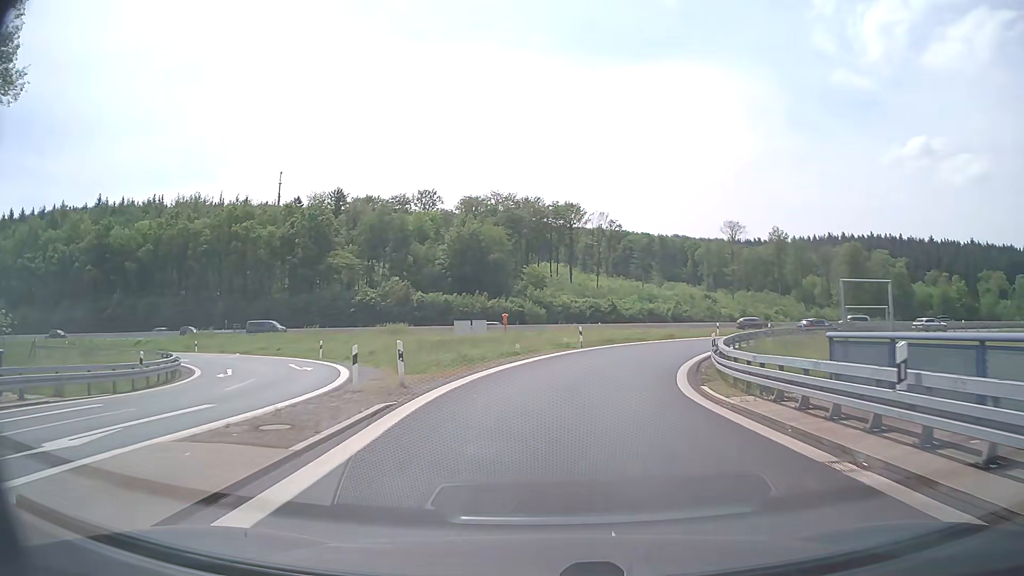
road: motorway_link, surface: asphalt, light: Day
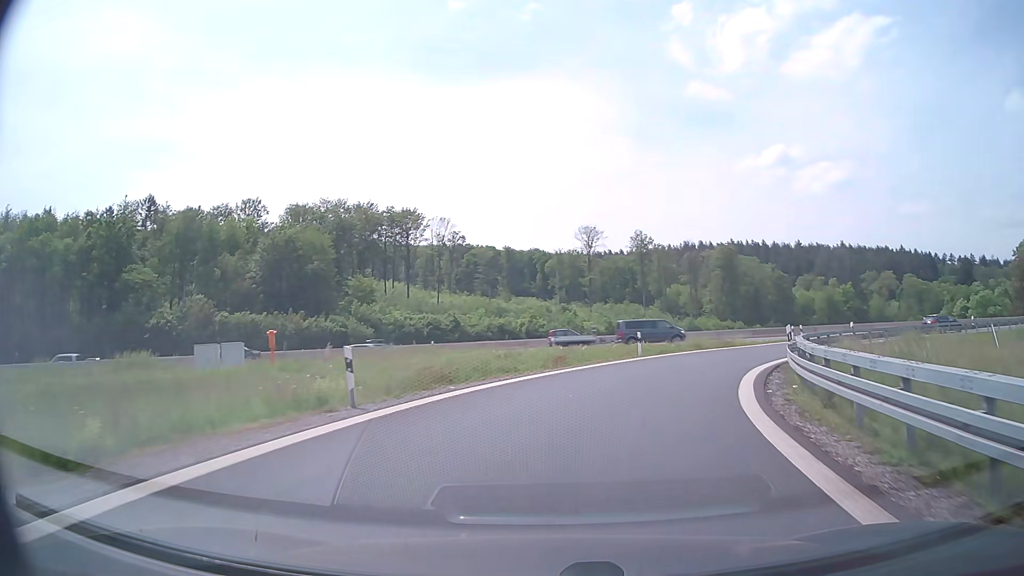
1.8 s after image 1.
(+2.3, +22.9) m; +13°
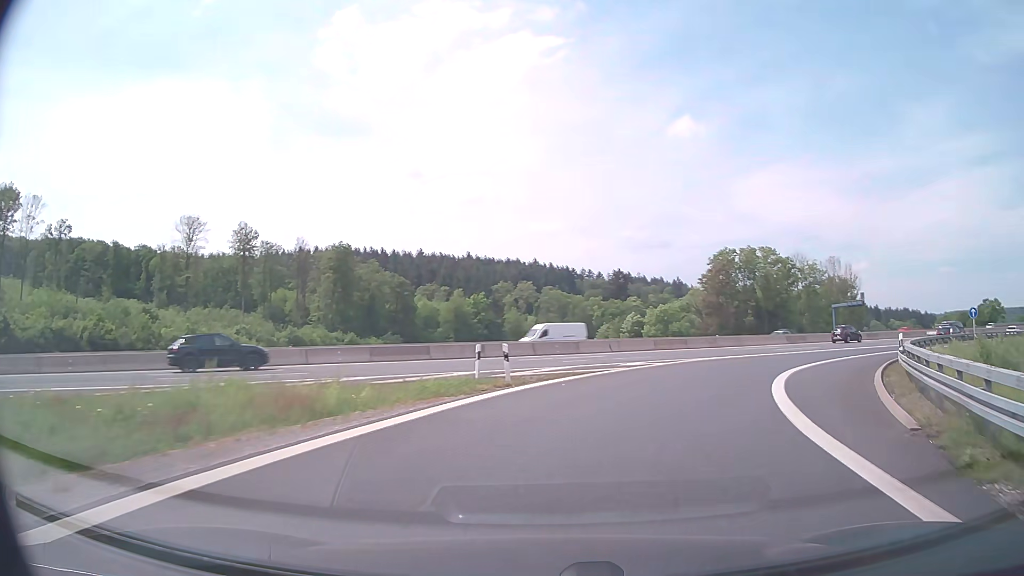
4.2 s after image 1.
(+7.6, +27.8) m; +32°
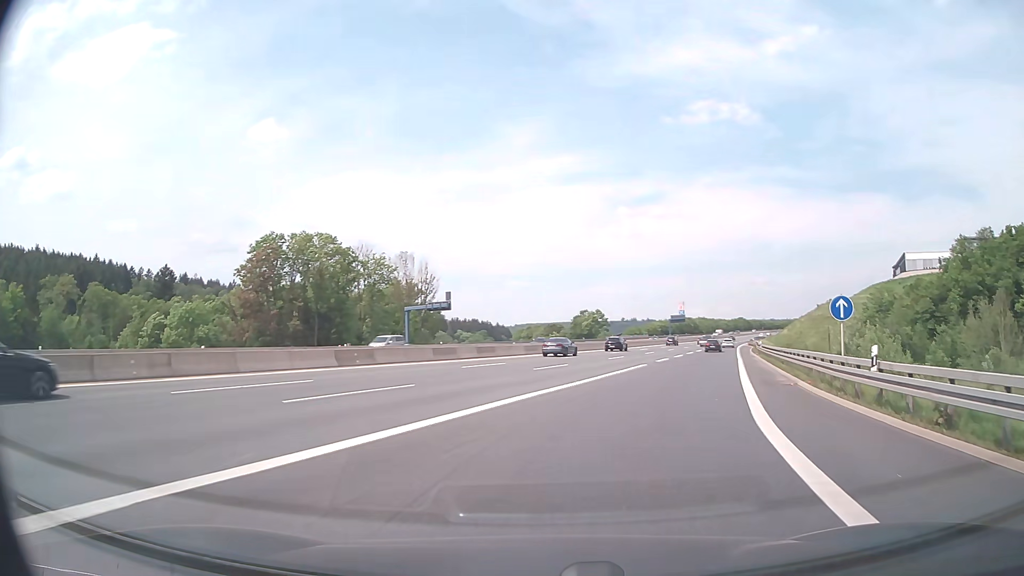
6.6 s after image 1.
(+10.7, +29.4) m; +37°
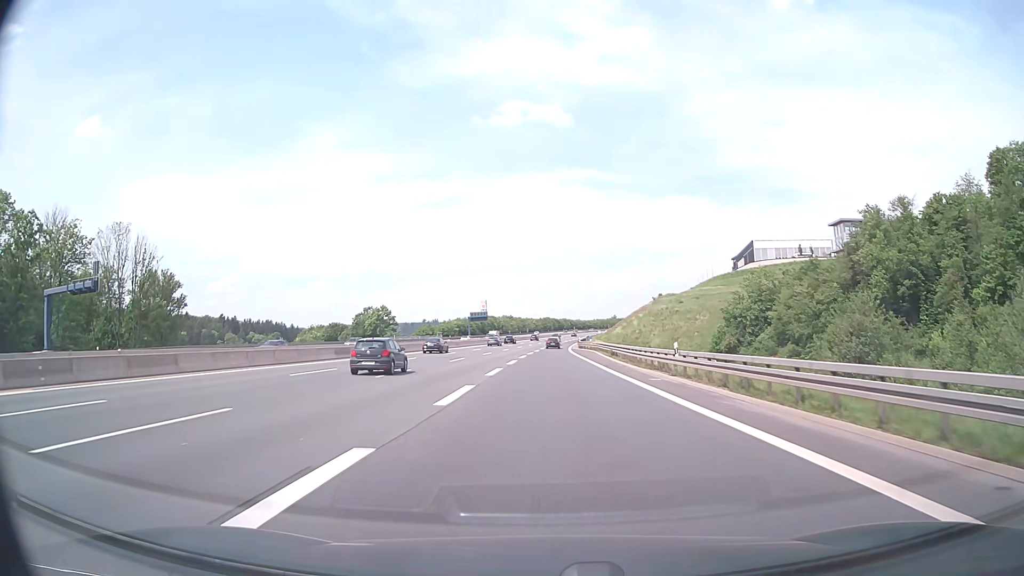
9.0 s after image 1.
(+9.2, +40.9) m; +18°
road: motorway
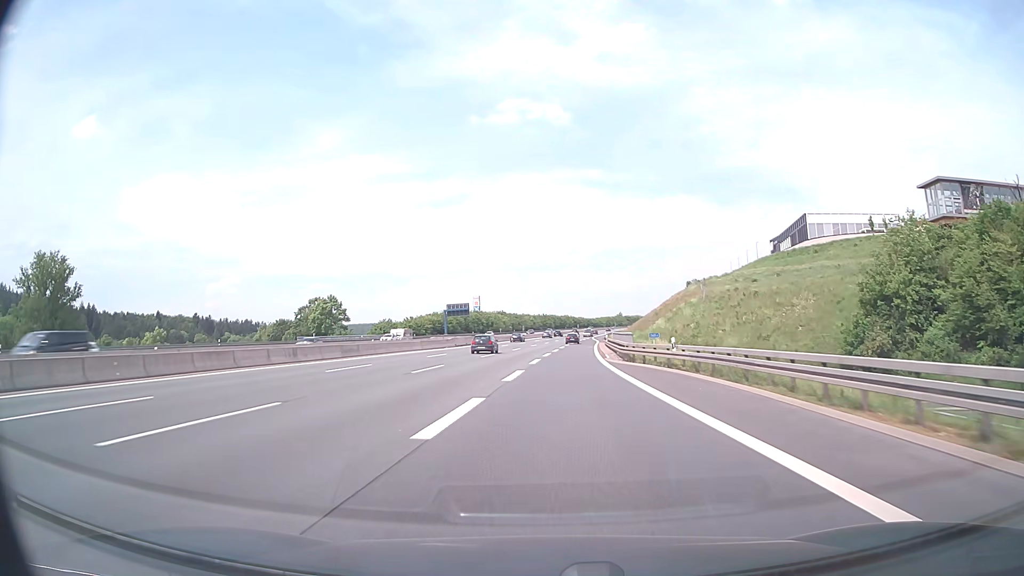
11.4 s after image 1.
(+0.2, +54.0) m; 0°
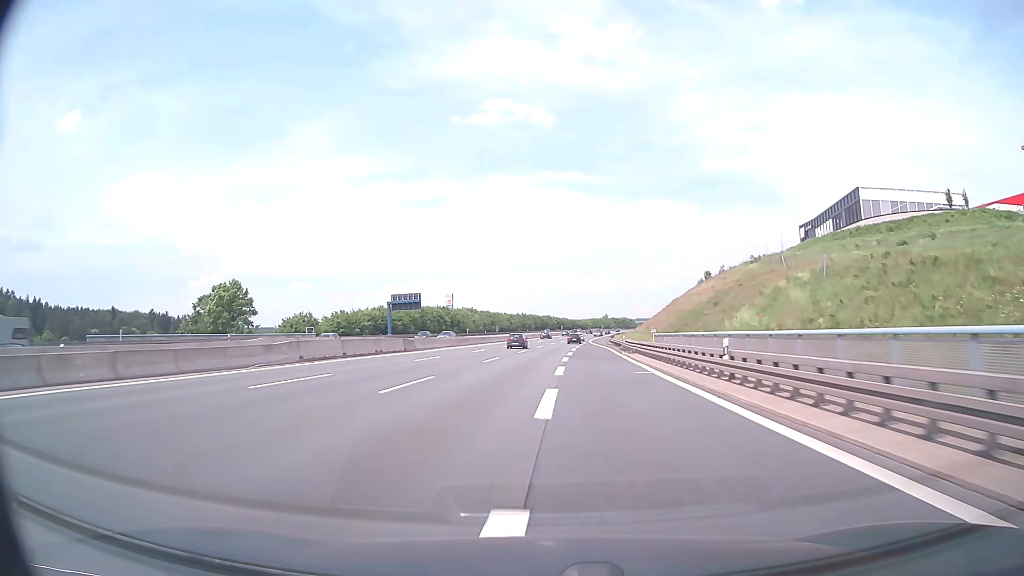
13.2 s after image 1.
(+0.3, +45.9) m; +2°
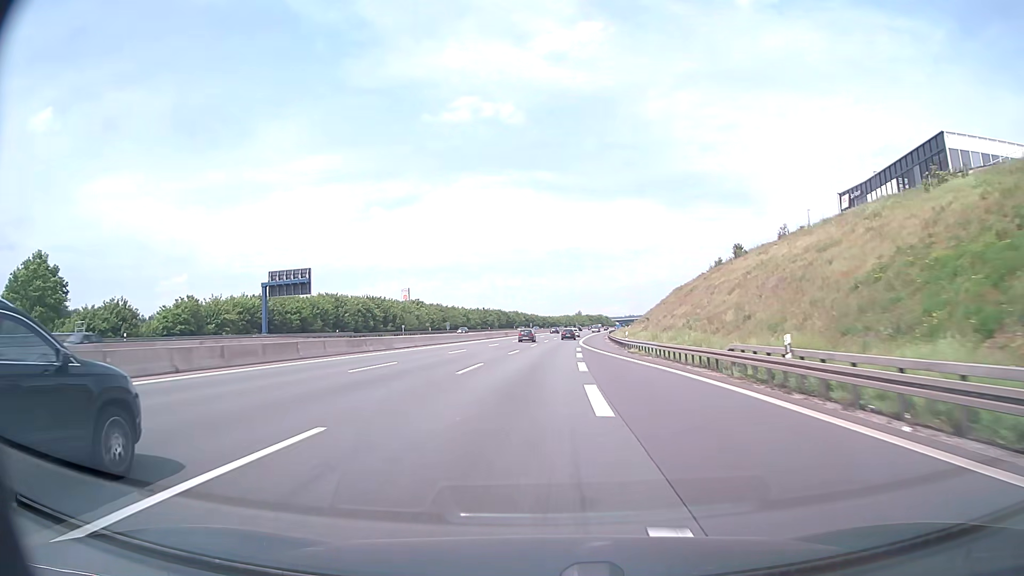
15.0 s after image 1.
(+1.0, +48.7) m; +2°
(0, +10) (0, +20) (+1, +30) (+1, +40) (+1, +50) (+2, +60) (+2, +70) (+3, +80) (+4, +90) (+5, +100) m
